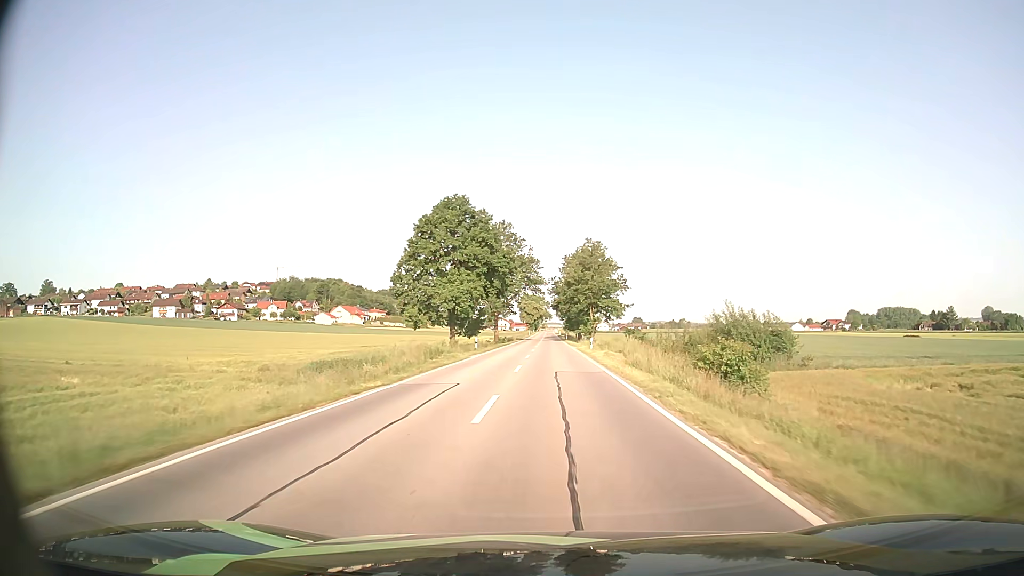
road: secondary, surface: asphalt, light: Day
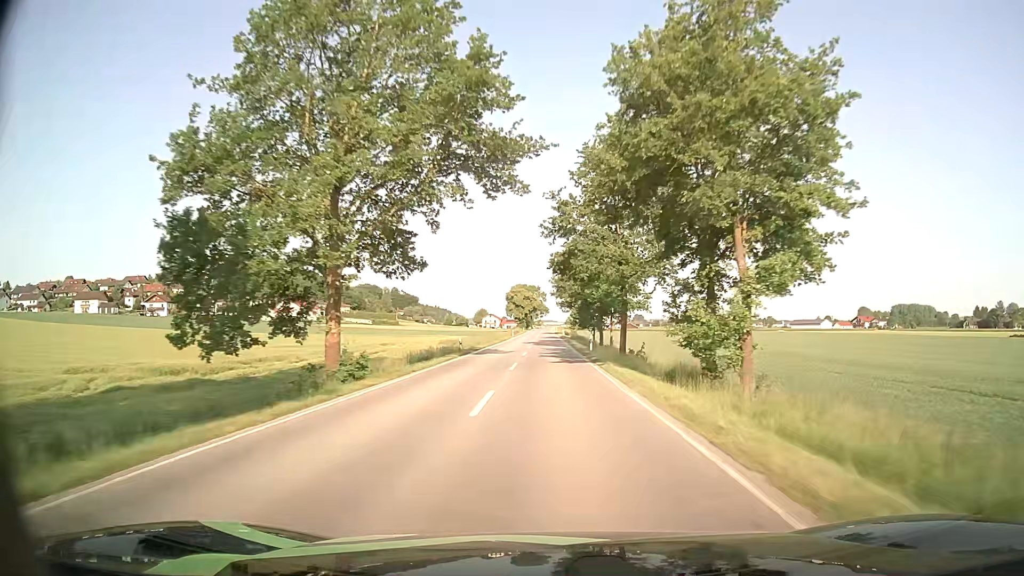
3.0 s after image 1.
(0.0, +67.0) m; 0°
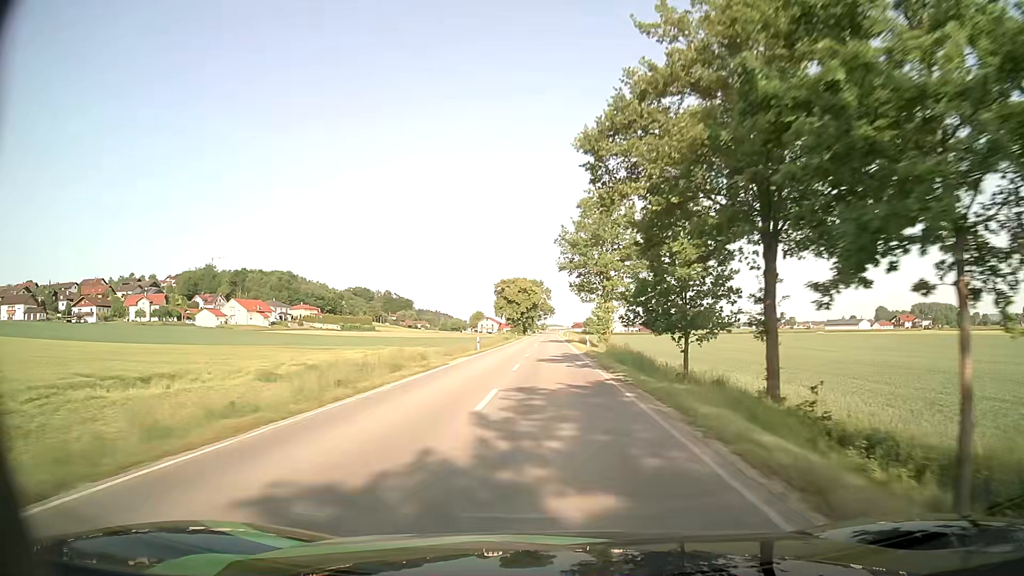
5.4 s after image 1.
(+0.1, +55.4) m; 0°
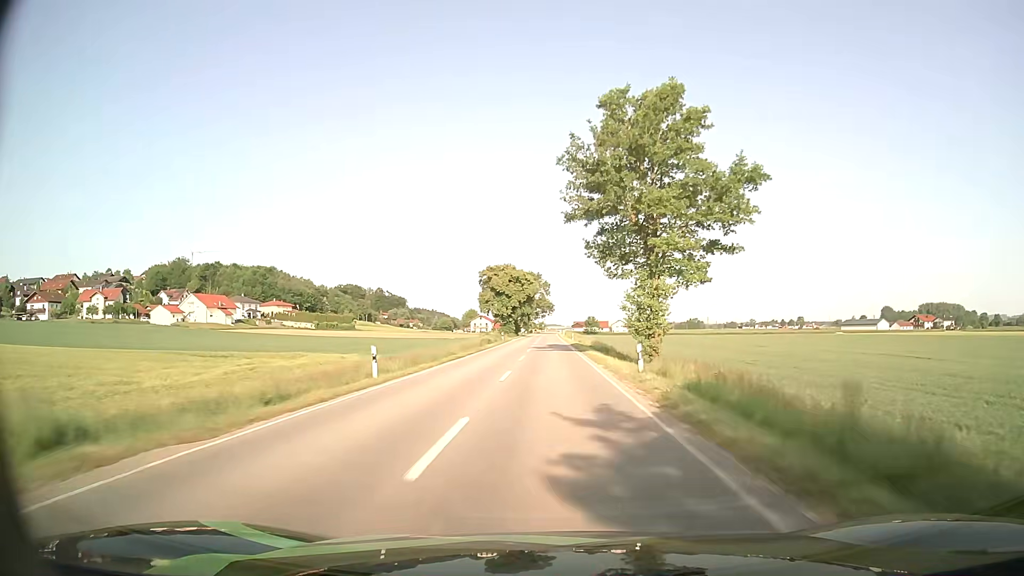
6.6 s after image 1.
(+0.1, +28.1) m; +1°
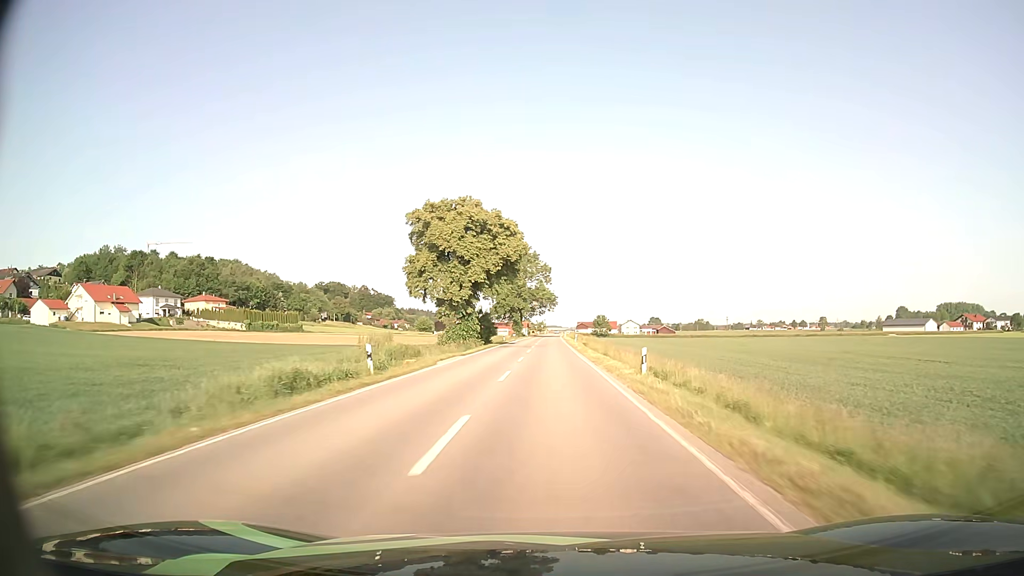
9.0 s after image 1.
(-0.4, +56.7) m; 0°
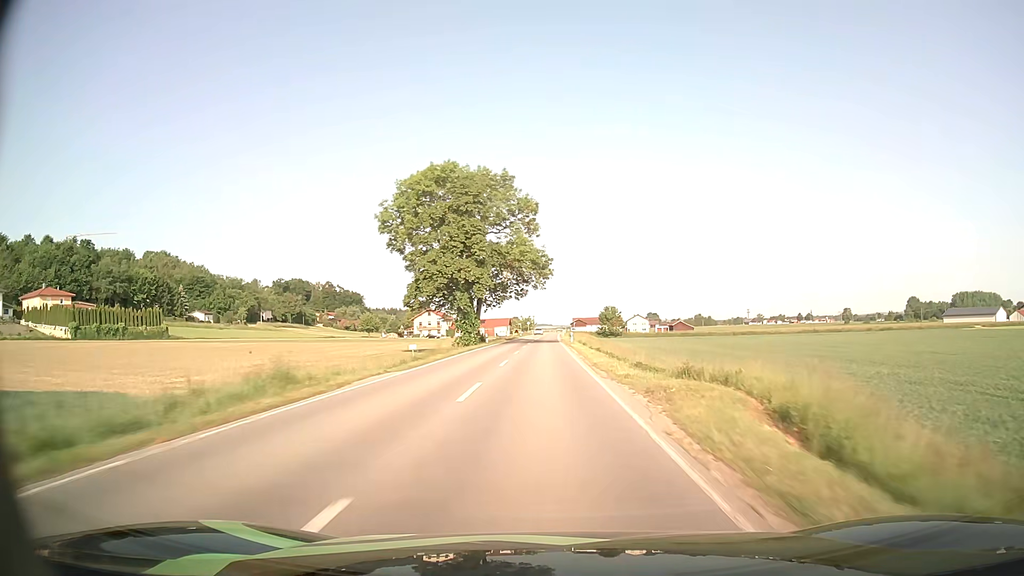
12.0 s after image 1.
(+0.5, +72.6) m; +1°
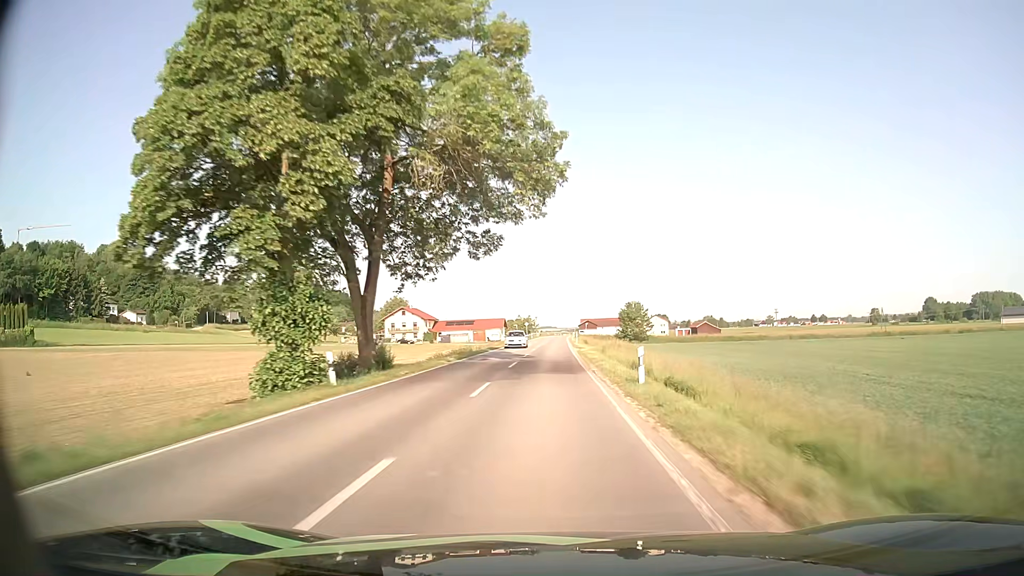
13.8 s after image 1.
(-0.1, +43.6) m; 0°
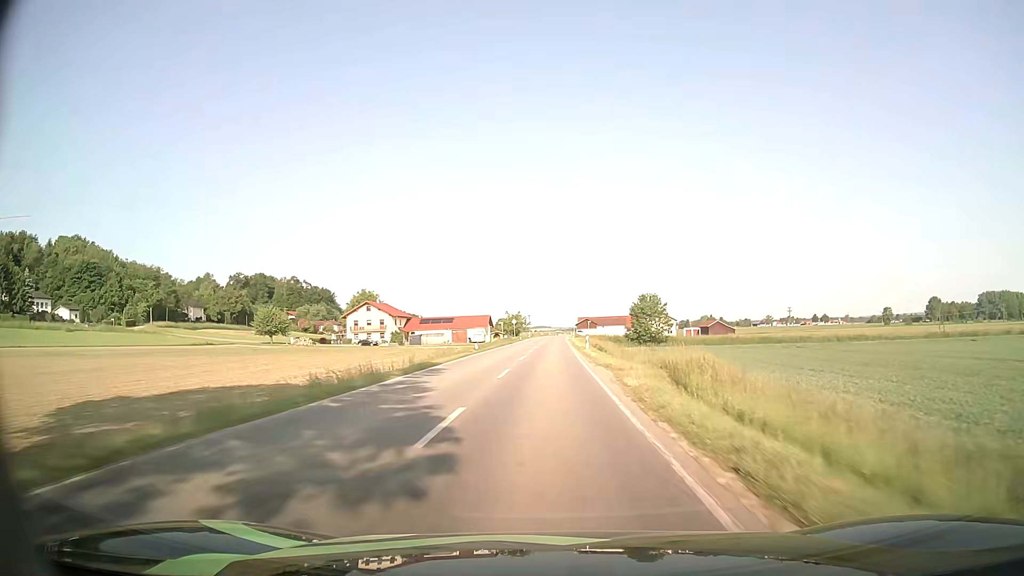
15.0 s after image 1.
(+0.1, +29.0) m; 0°
(0, +10) (0, +20) (0, +30) (0, +40) (0, +50) (0, +60) (+1, +70) (+1, +80) (+1, +90) (+1, +100) m
